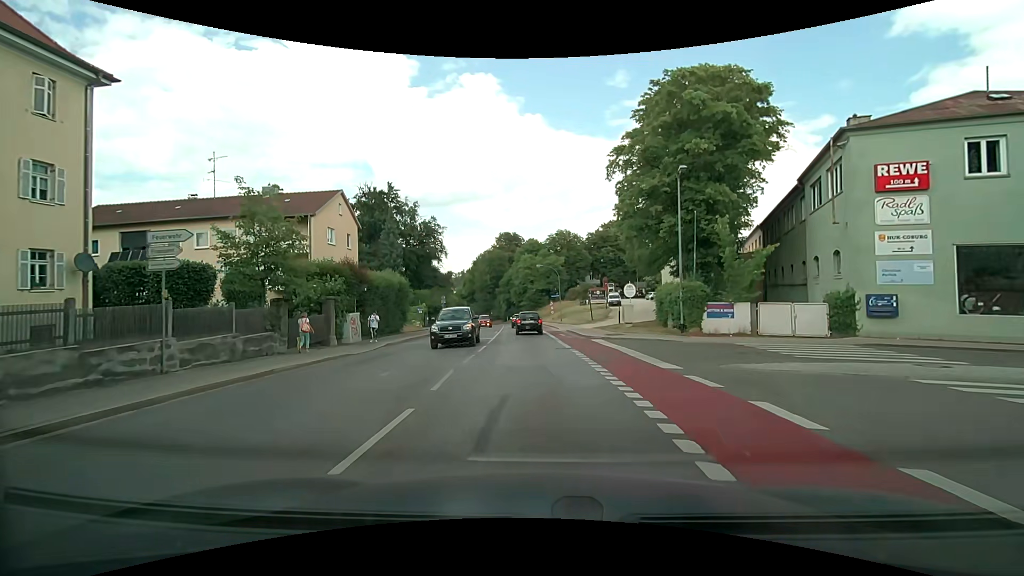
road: secondary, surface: asphalt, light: Day
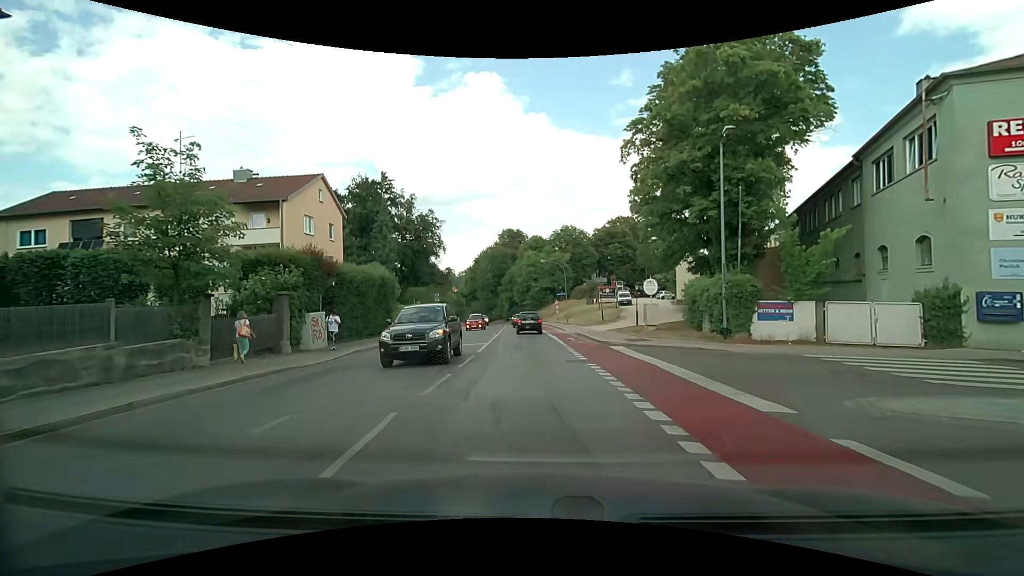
(0.0, +5.1) m; 0°
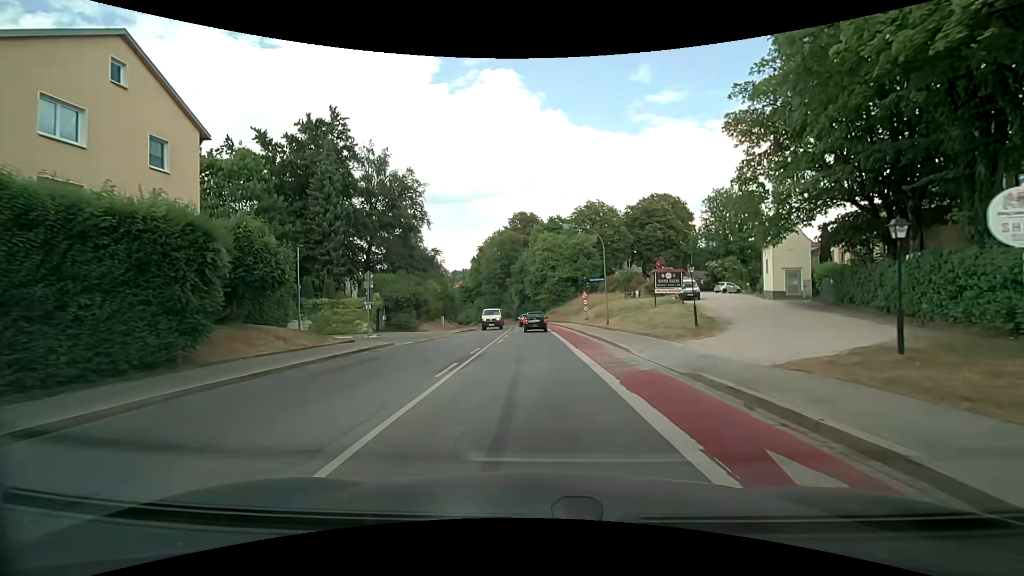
(-0.3, +21.3) m; -2°
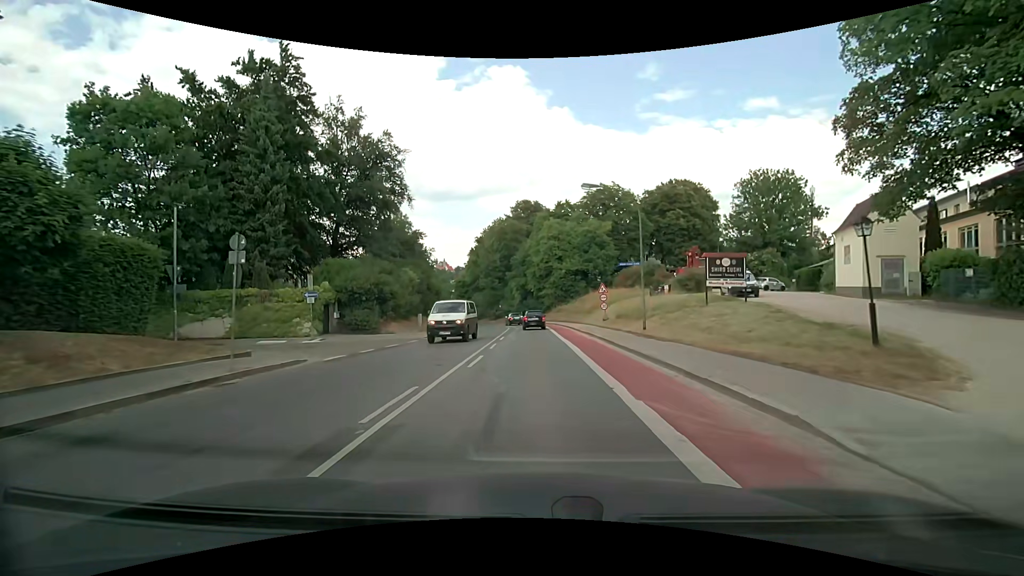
(+0.1, +10.6) m; 0°
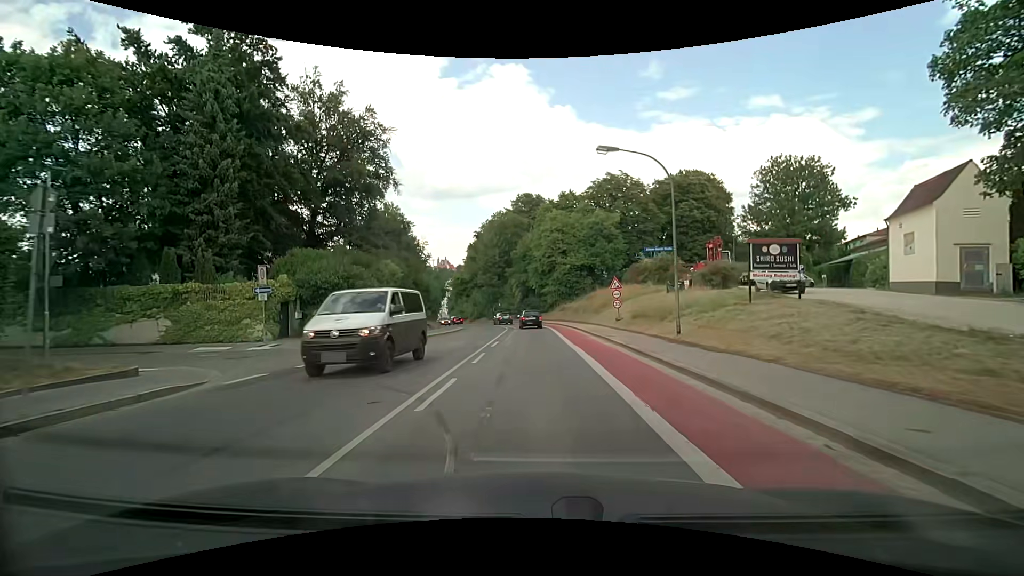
(0.0, +5.2) m; +1°
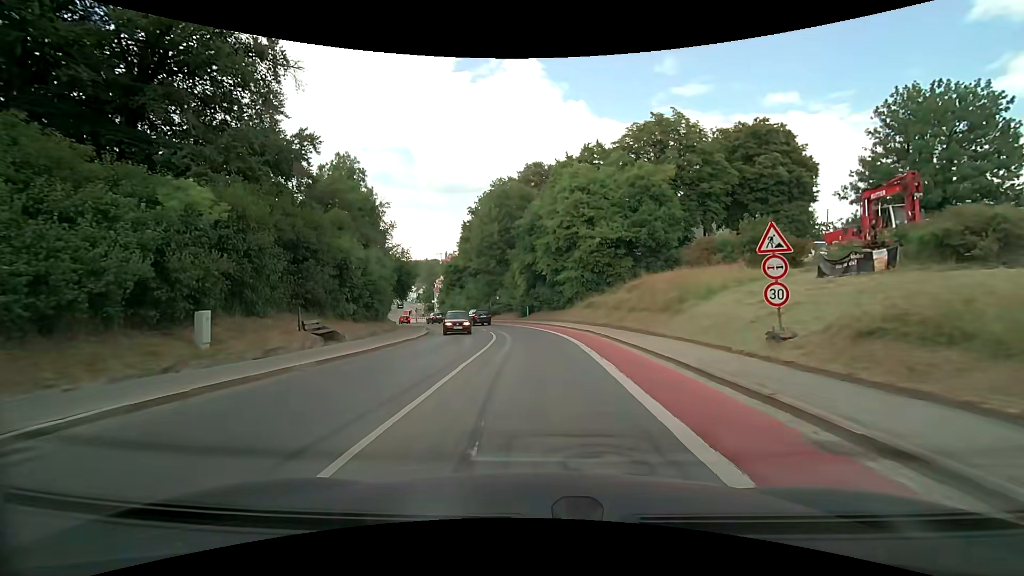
(-0.4, +19.8) m; -2°
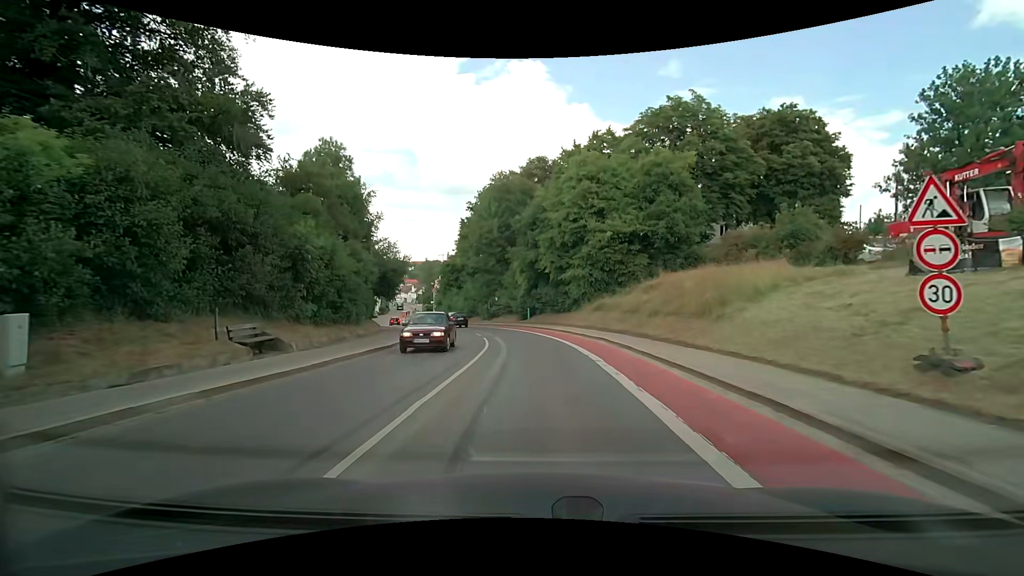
(0.0, +4.5) m; 0°
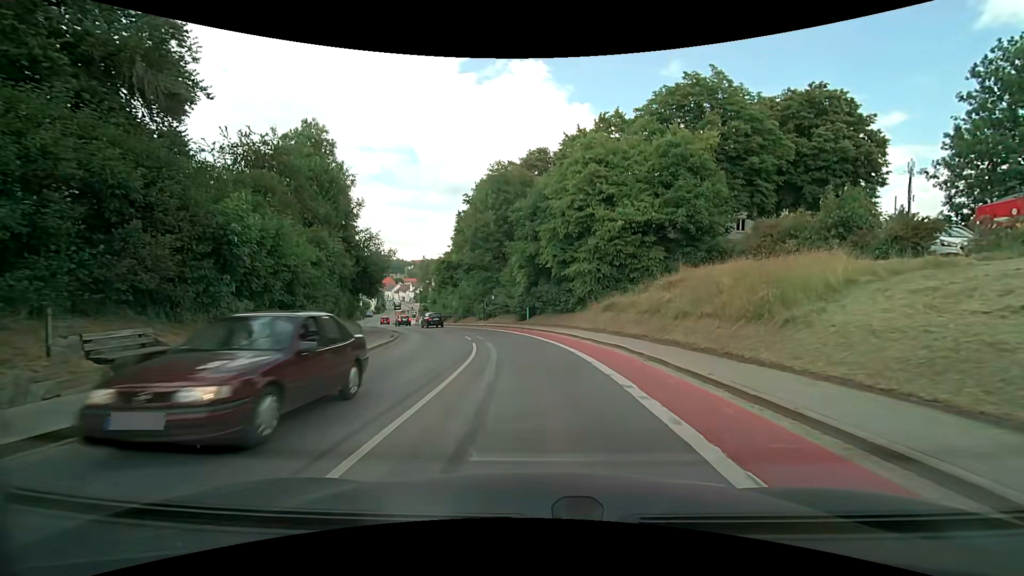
(0.0, +4.3) m; 0°
(0, +10) (-1, +20) (-2, +30) (-5, +39) (-9, +49) (-13, +58) (-17, +67) (-21, +76) (-25, +85) (-28, +95) m
